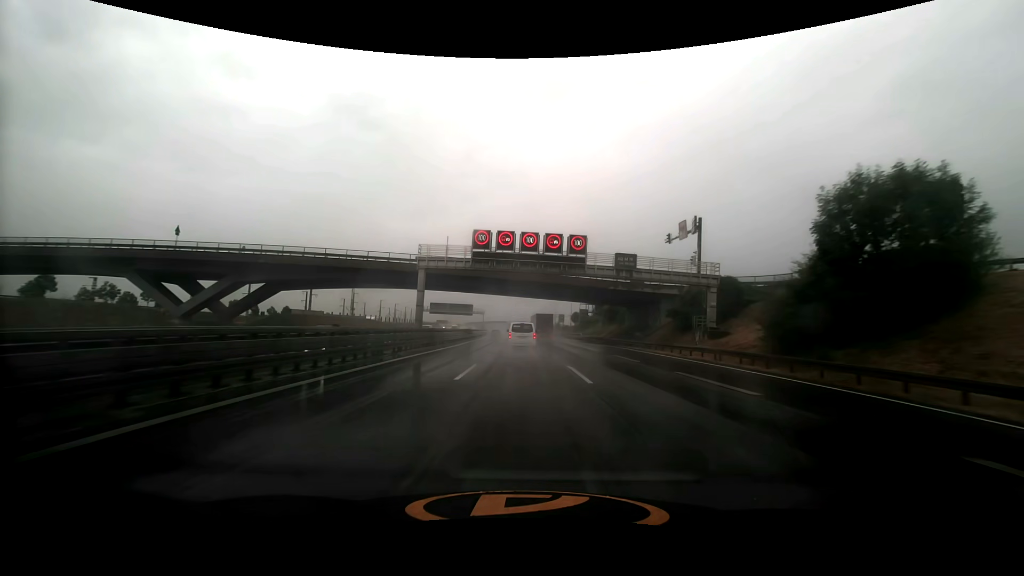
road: motorway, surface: asphalt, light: Day
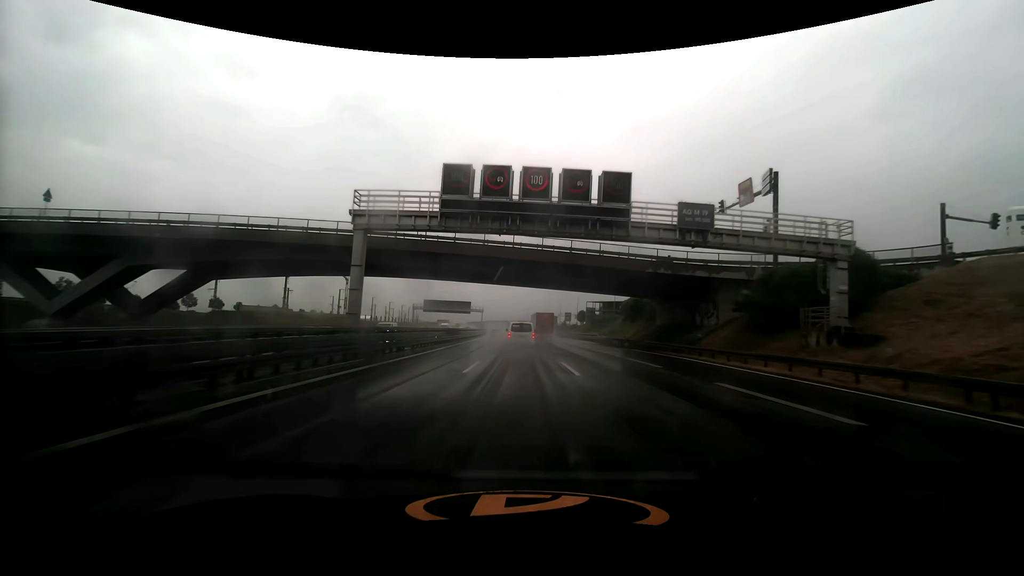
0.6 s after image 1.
(0.0, +16.0) m; 0°
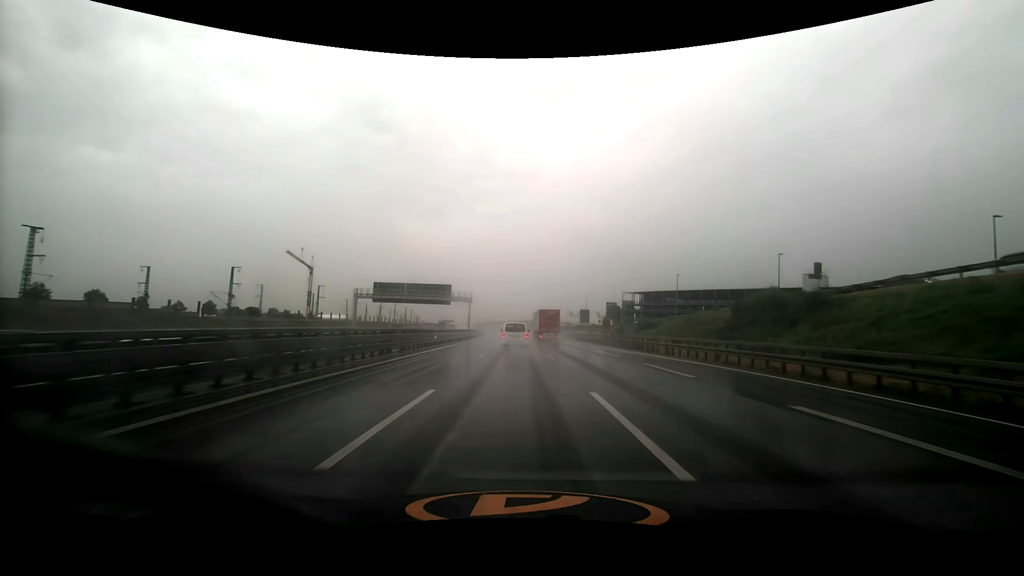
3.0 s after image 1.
(-0.7, +64.5) m; -1°
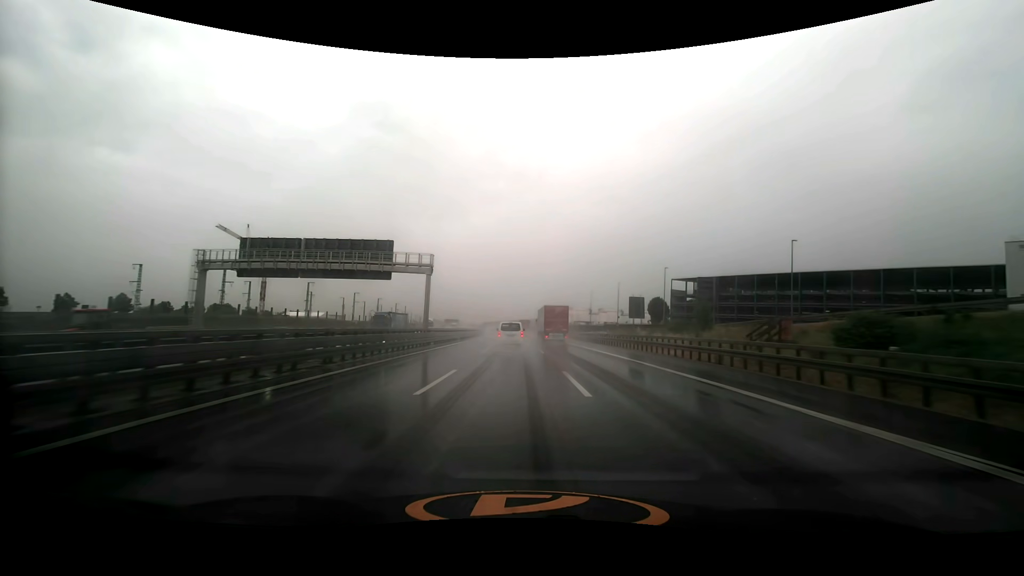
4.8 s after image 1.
(-0.4, +49.1) m; -1°
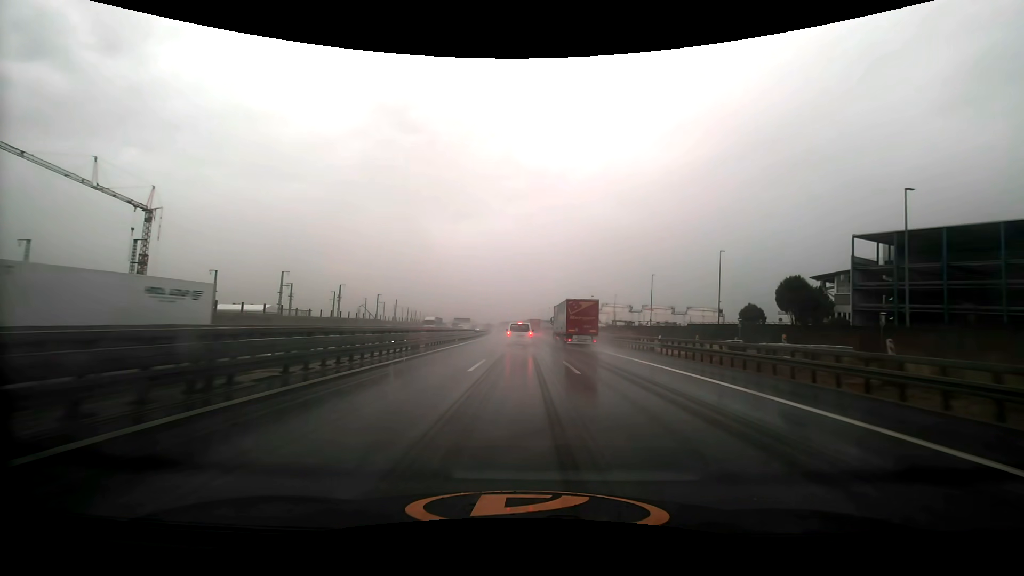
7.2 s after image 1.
(-1.7, +66.6) m; -2°
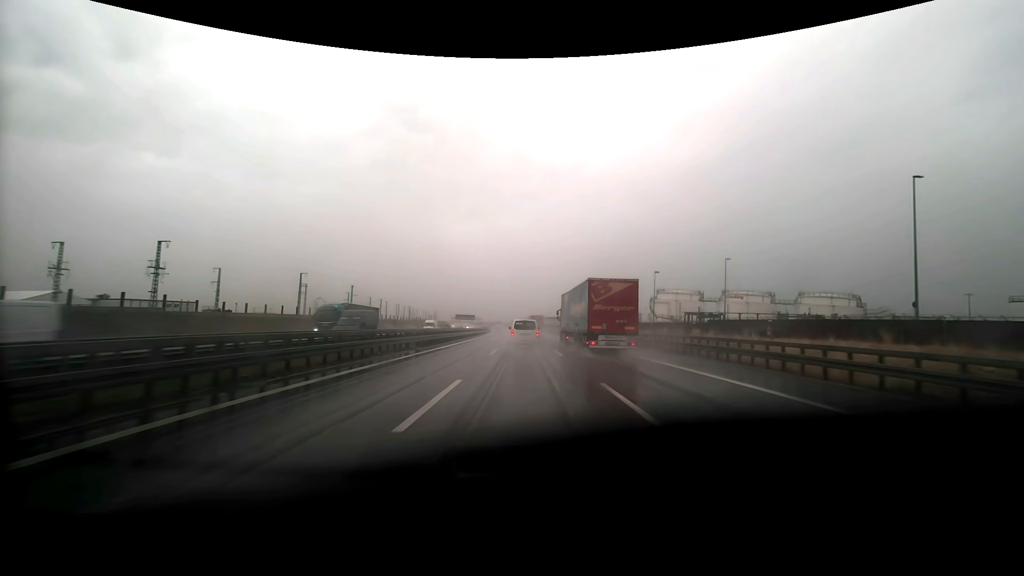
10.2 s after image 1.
(-1.2, +81.5) m; -2°
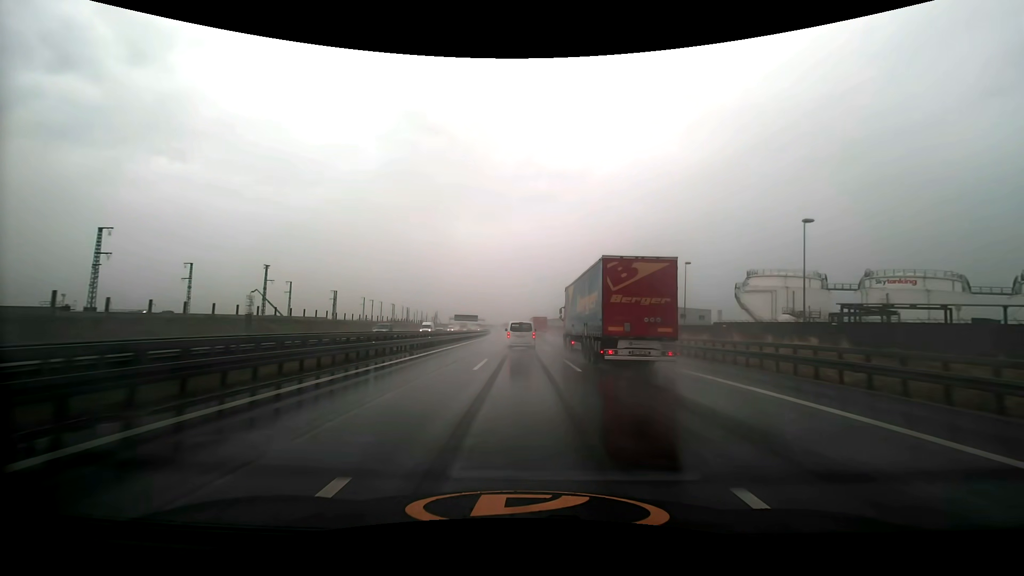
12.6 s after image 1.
(-0.7, +62.2) m; -1°
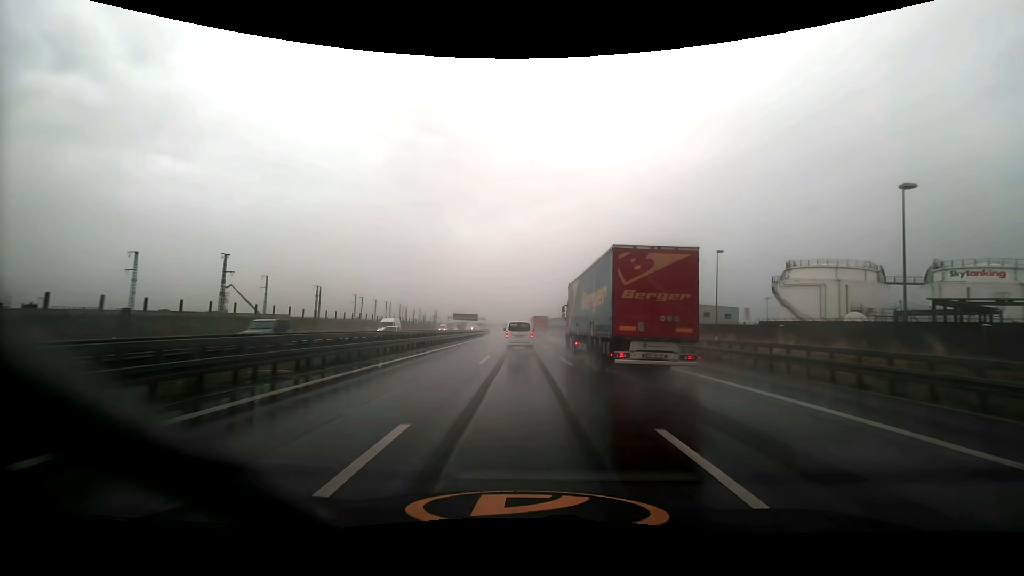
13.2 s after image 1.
(0.0, +15.6) m; 0°
(0, +10) (0, +20) (0, +30) (0, +40) (0, +50) (-1, +60) (-1, +70) (-1, +80) (-2, +90) (-2, +100) m
